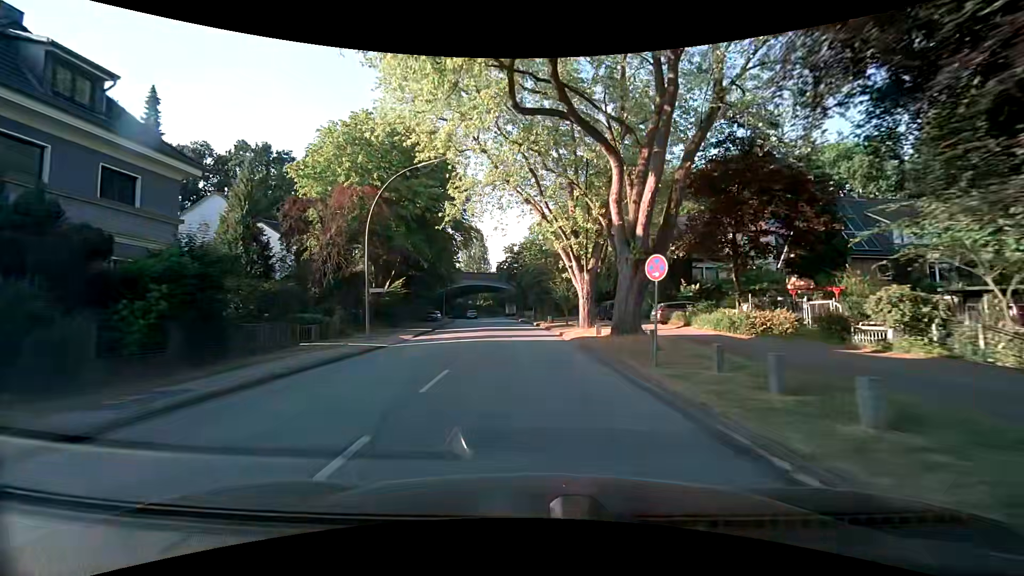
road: tertiary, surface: asphalt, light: Day
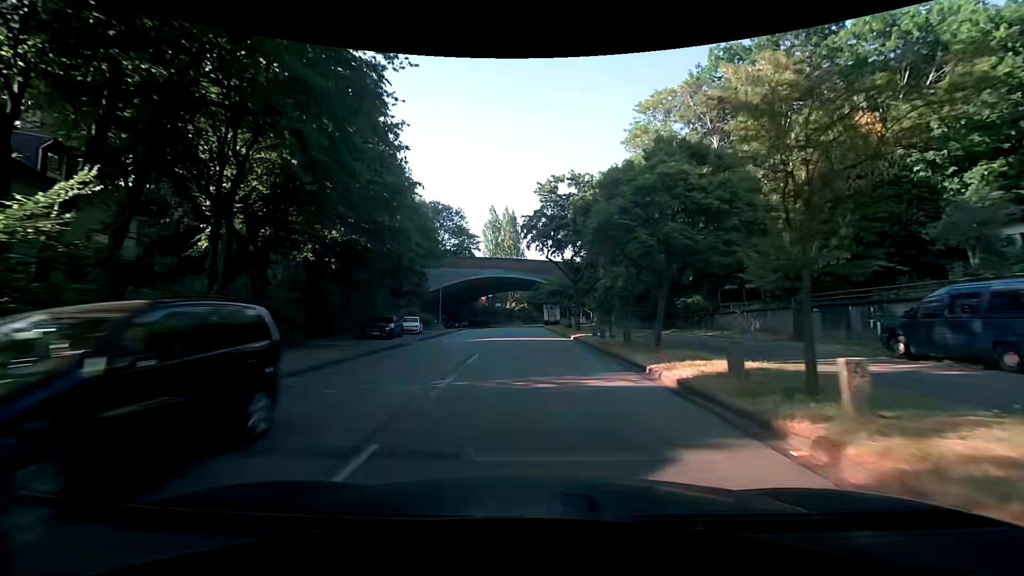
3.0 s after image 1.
(-1.5, +36.7) m; -5°
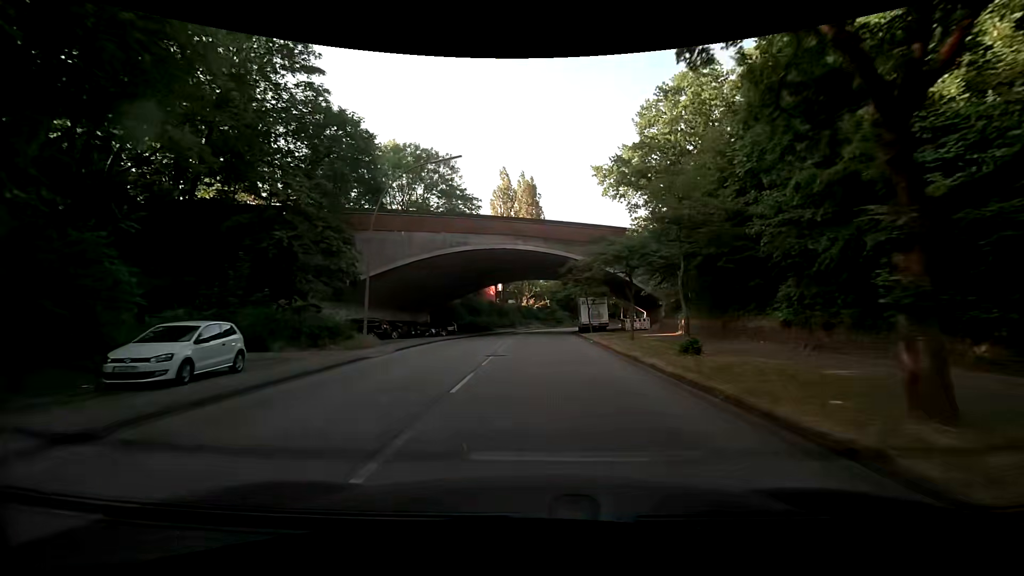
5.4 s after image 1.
(-0.4, +29.6) m; -2°
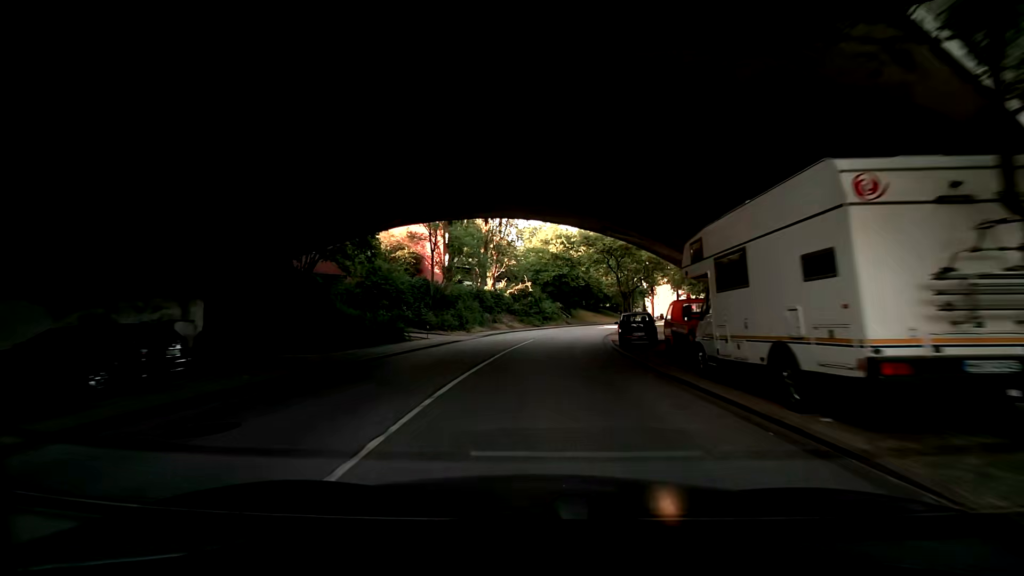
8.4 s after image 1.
(0.0, +37.5) m; +2°
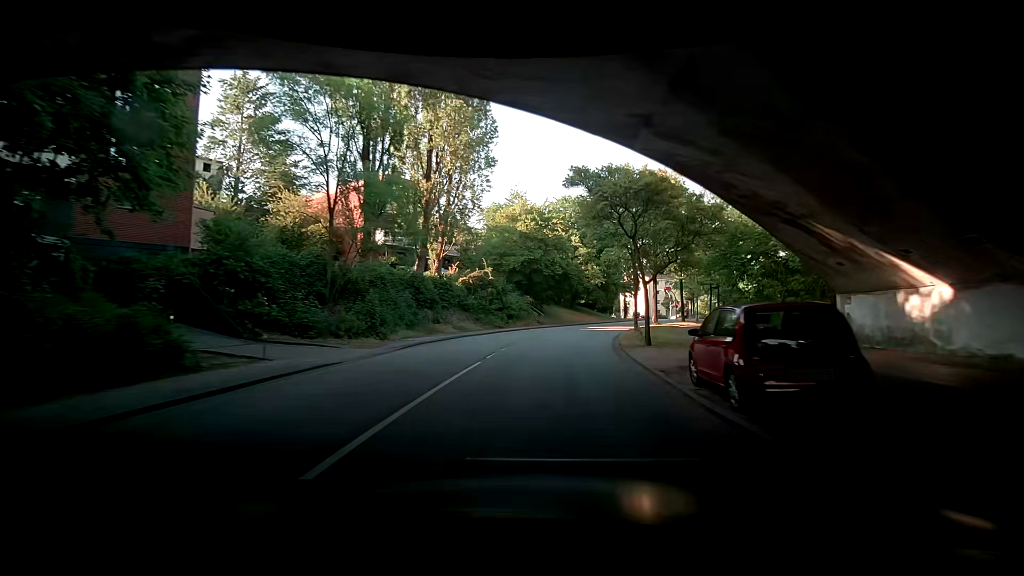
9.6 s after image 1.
(+0.7, +15.2) m; -1°
